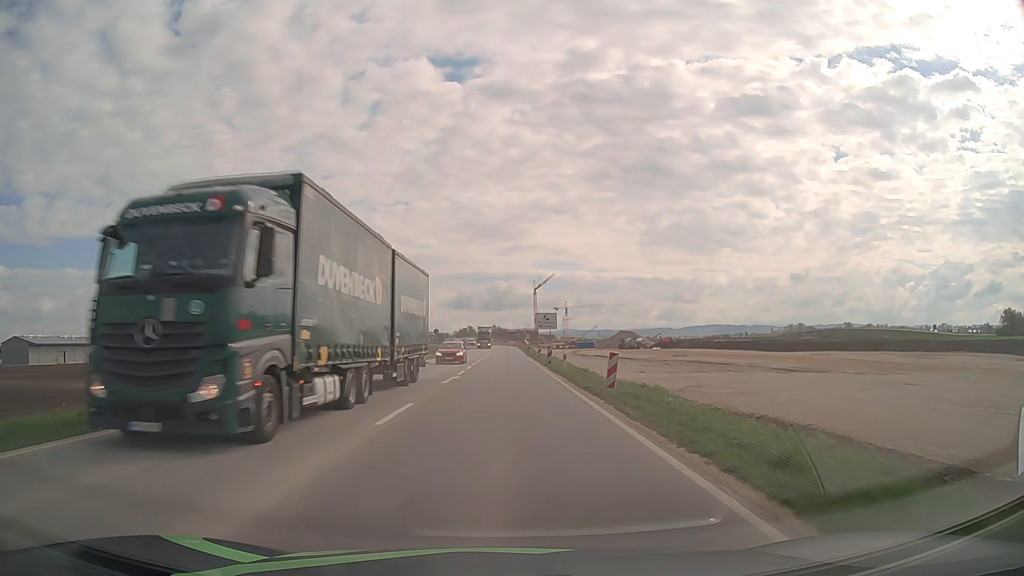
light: Day
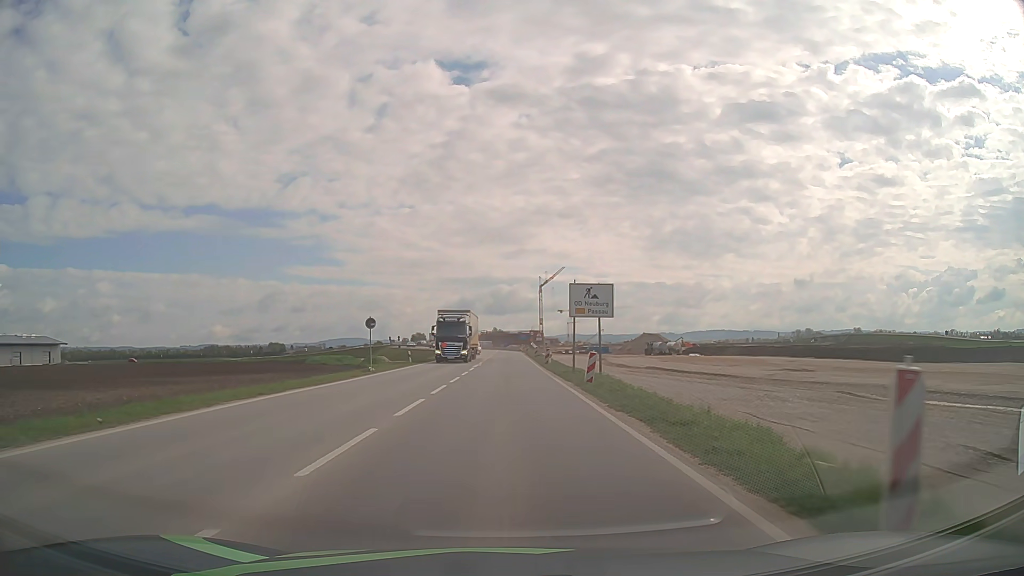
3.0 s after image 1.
(0.0, +35.1) m; 0°
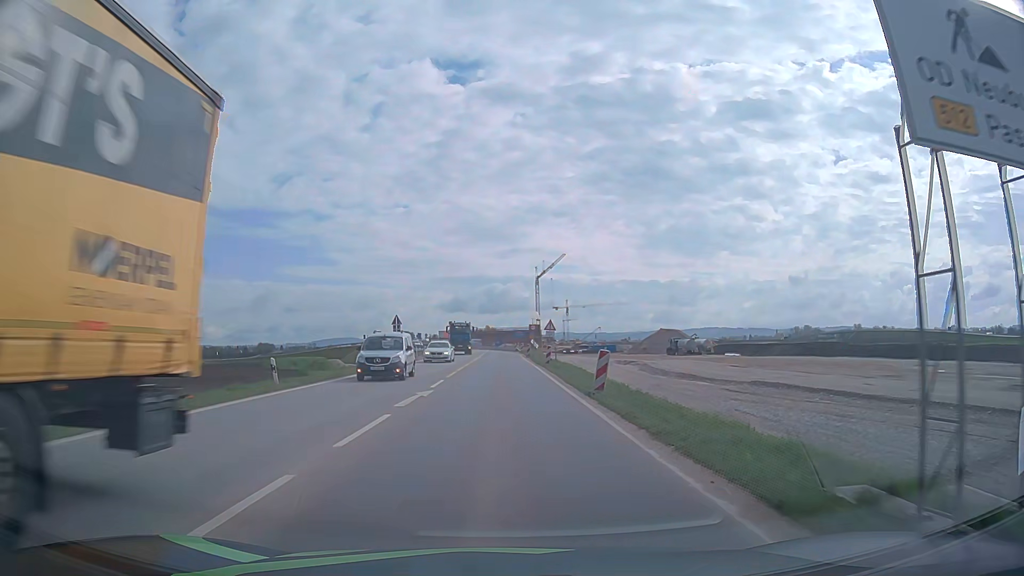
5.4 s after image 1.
(+0.2, +28.1) m; +1°
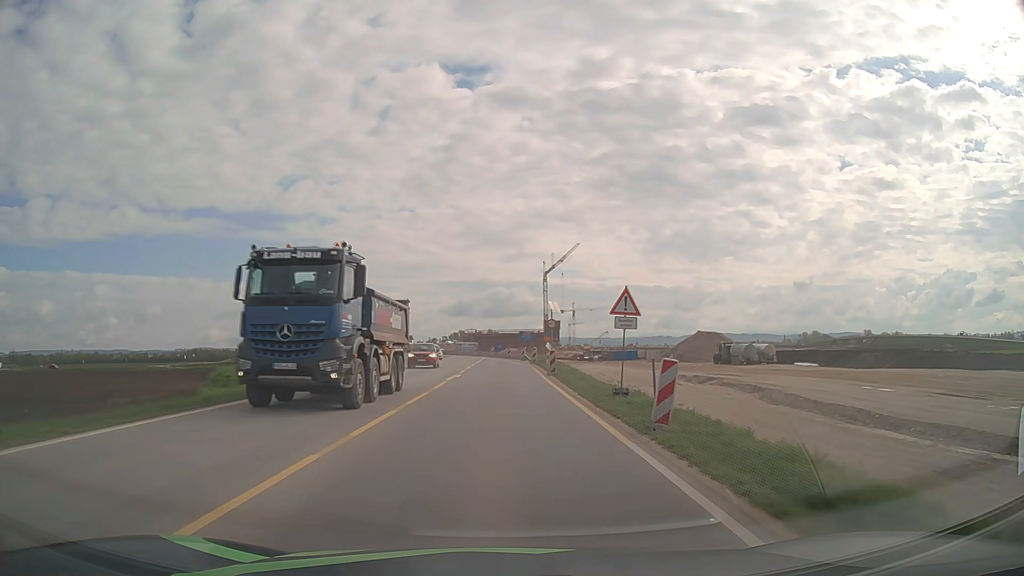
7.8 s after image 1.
(0.0, +28.7) m; 0°
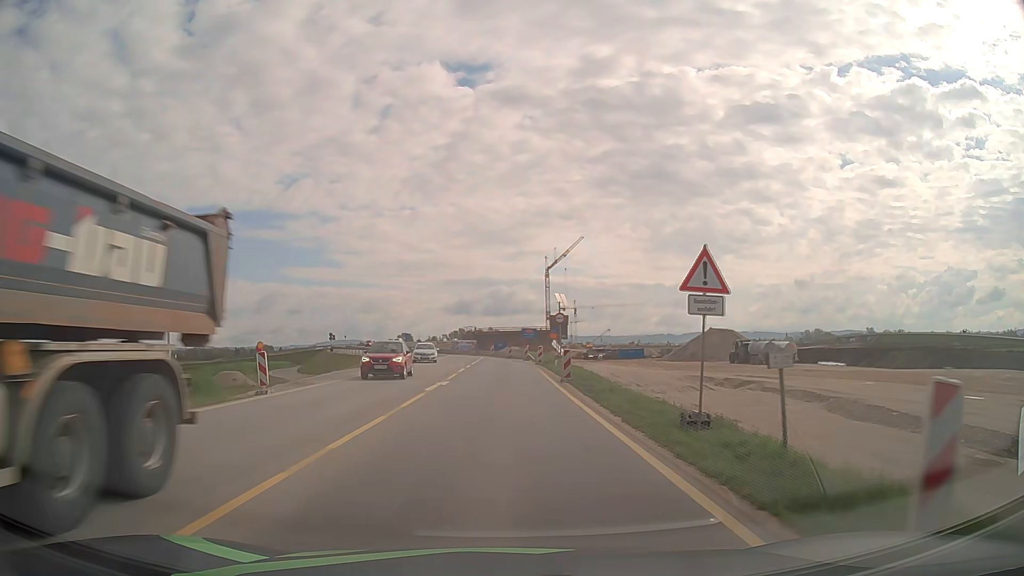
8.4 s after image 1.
(0.0, +7.2) m; 0°
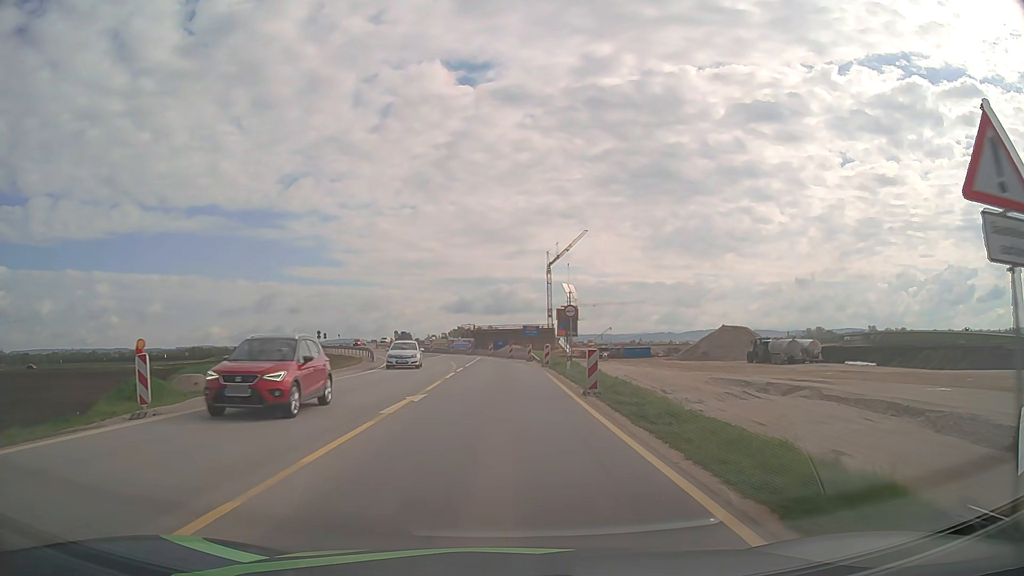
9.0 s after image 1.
(0.0, +7.3) m; 0°
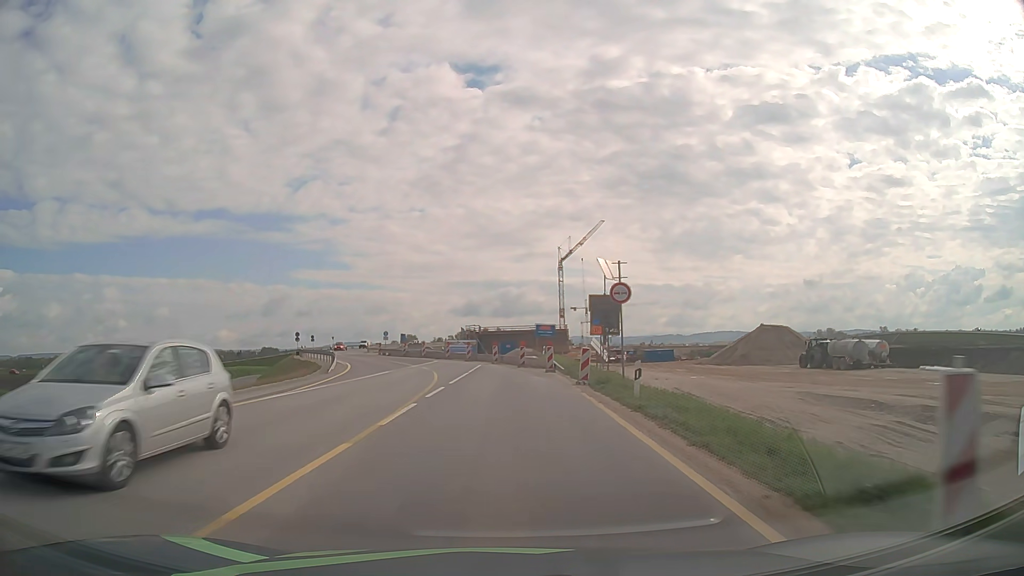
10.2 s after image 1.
(0.0, +14.5) m; 0°
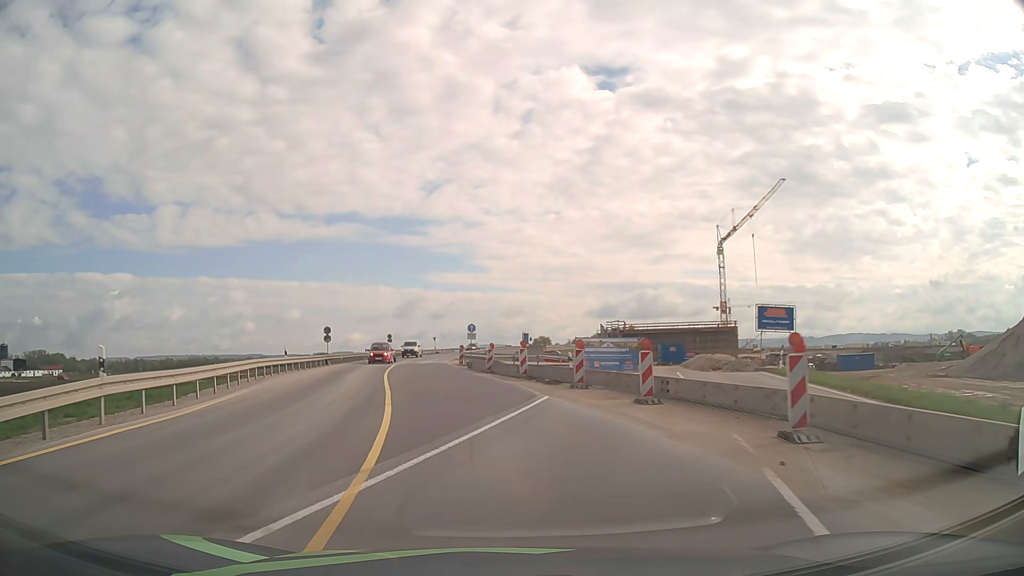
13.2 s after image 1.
(-2.6, +36.2) m; -11°
(0, +10) (-2, +20) (-3, +30) (-5, +40) (-7, +49) (-8, +59) (-9, +69) (-9, +79) (-9, +89) (-8, +99) m
